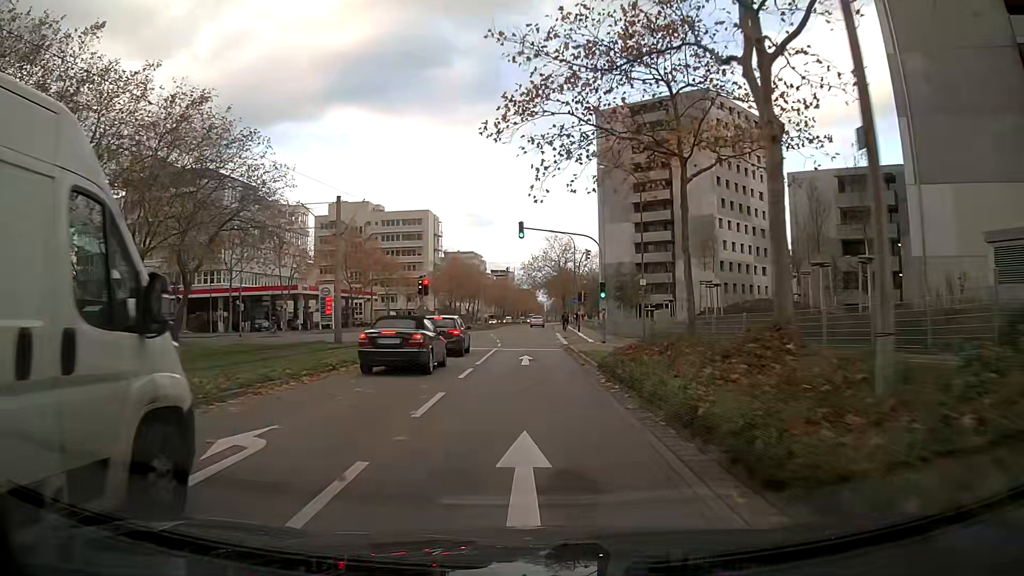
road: tertiary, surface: asphalt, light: Day
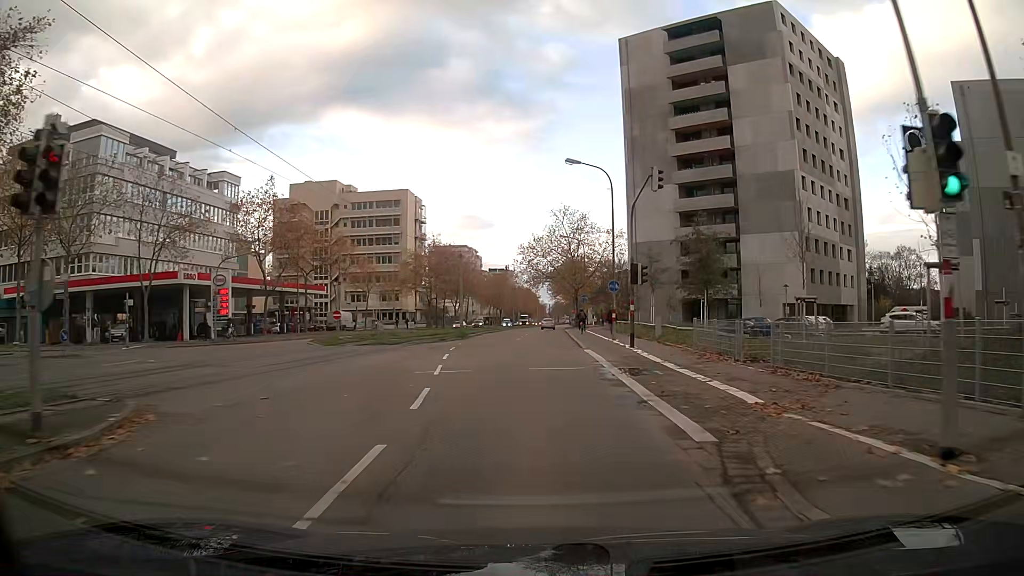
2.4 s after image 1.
(-0.2, +29.0) m; 0°
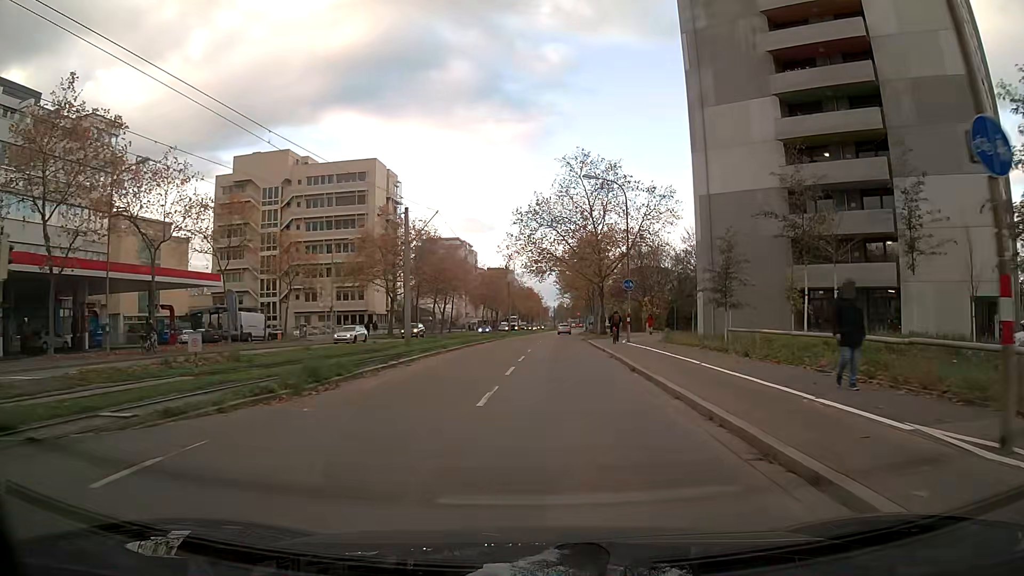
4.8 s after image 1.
(+0.1, +29.4) m; 0°
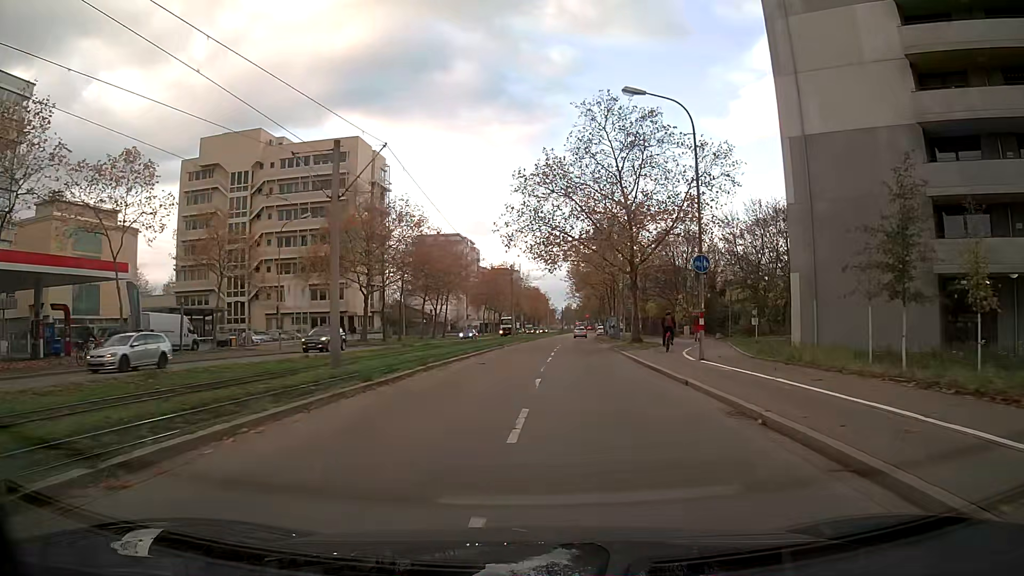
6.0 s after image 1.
(-0.1, +14.9) m; -1°
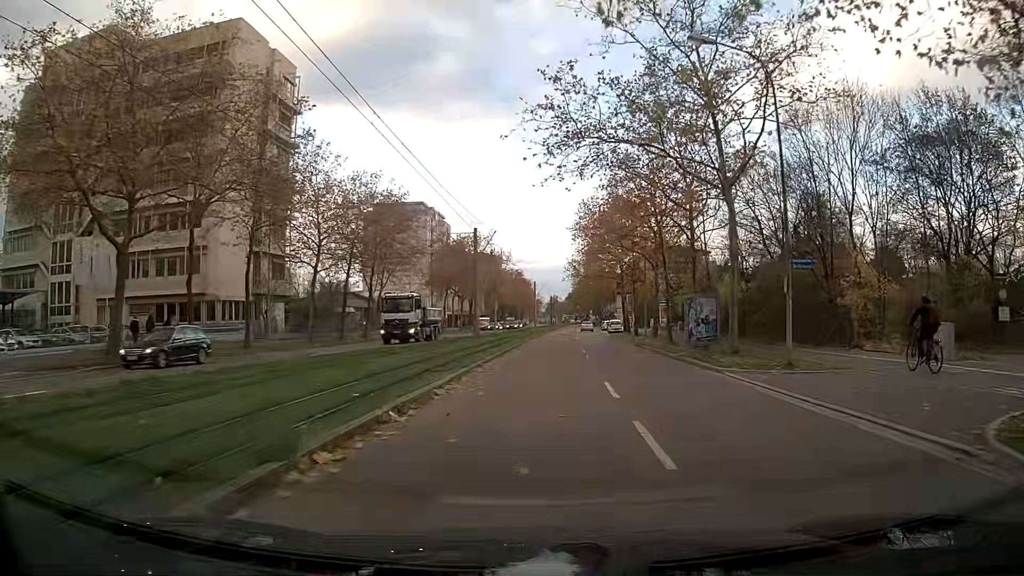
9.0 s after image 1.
(+0.3, +37.5) m; +2°
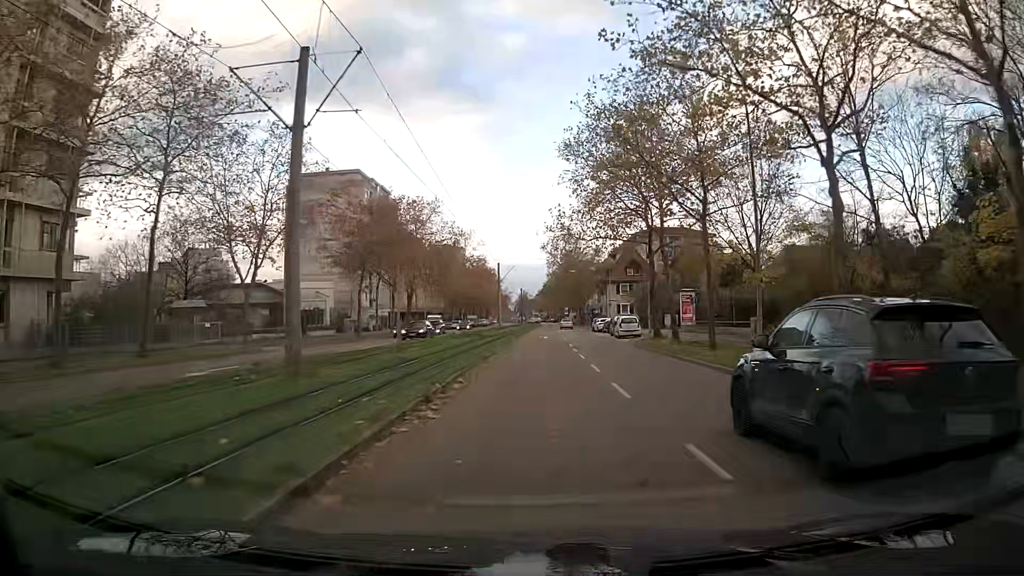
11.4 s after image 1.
(+0.6, +30.6) m; +2°
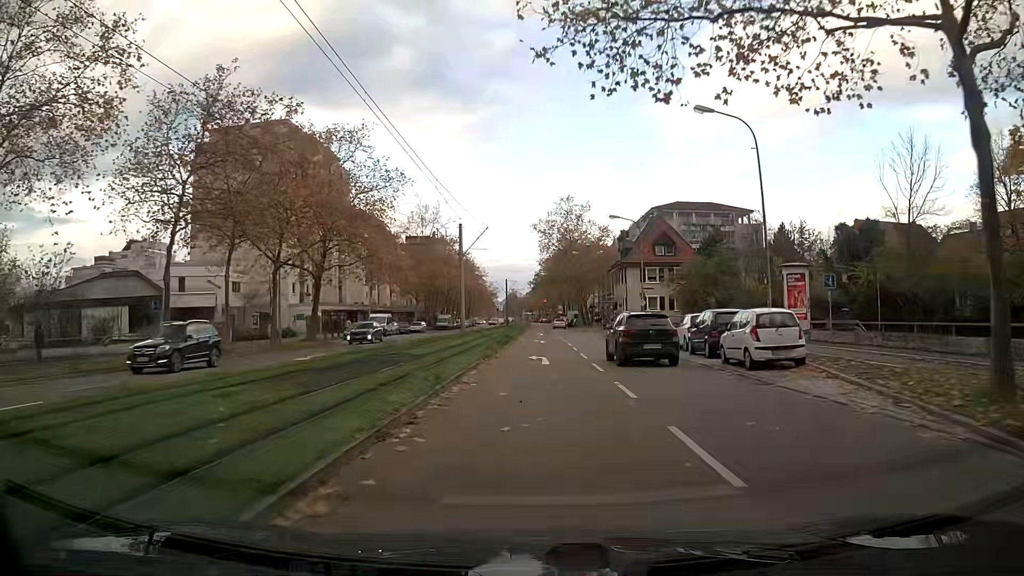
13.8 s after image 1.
(+0.1, +30.4) m; +1°
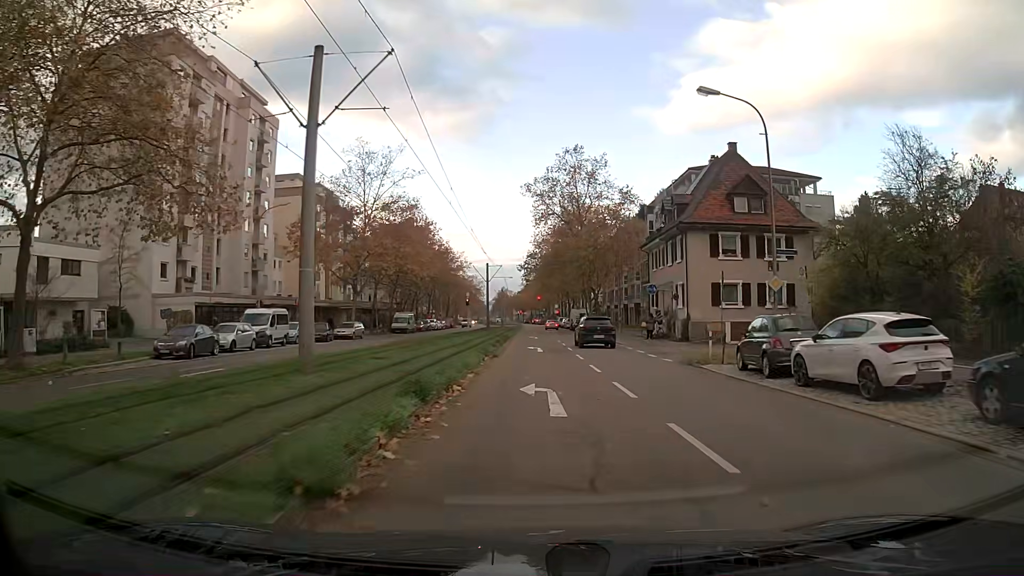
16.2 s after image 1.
(+0.2, +29.6) m; +1°
